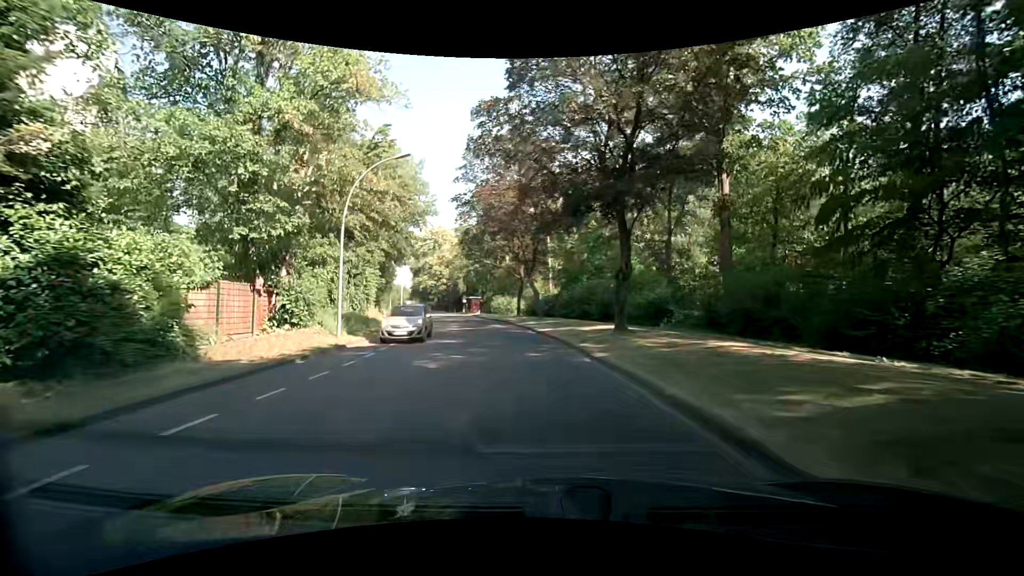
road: tertiary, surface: asphalt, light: Day
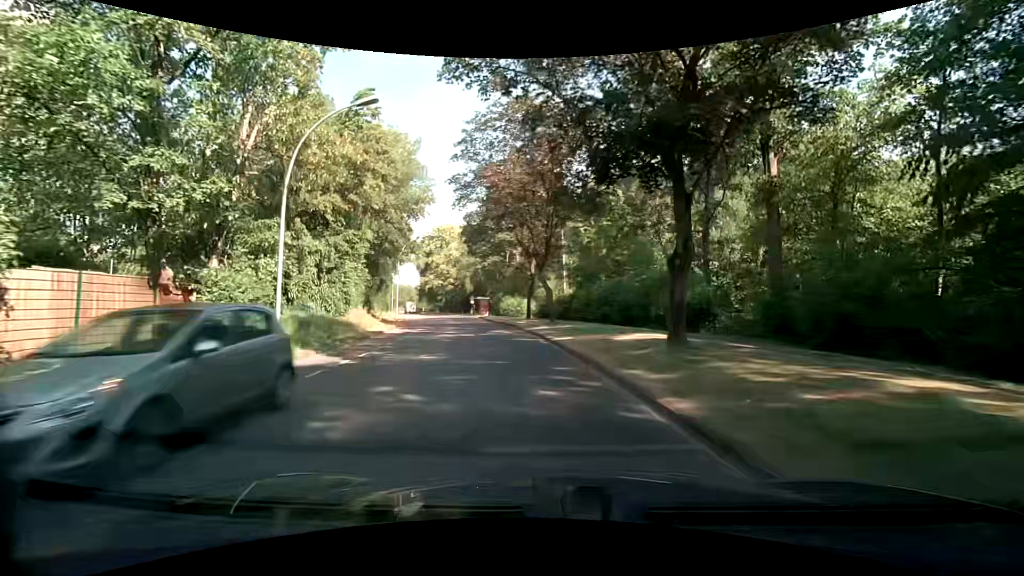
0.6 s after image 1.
(0.0, +5.8) m; 0°
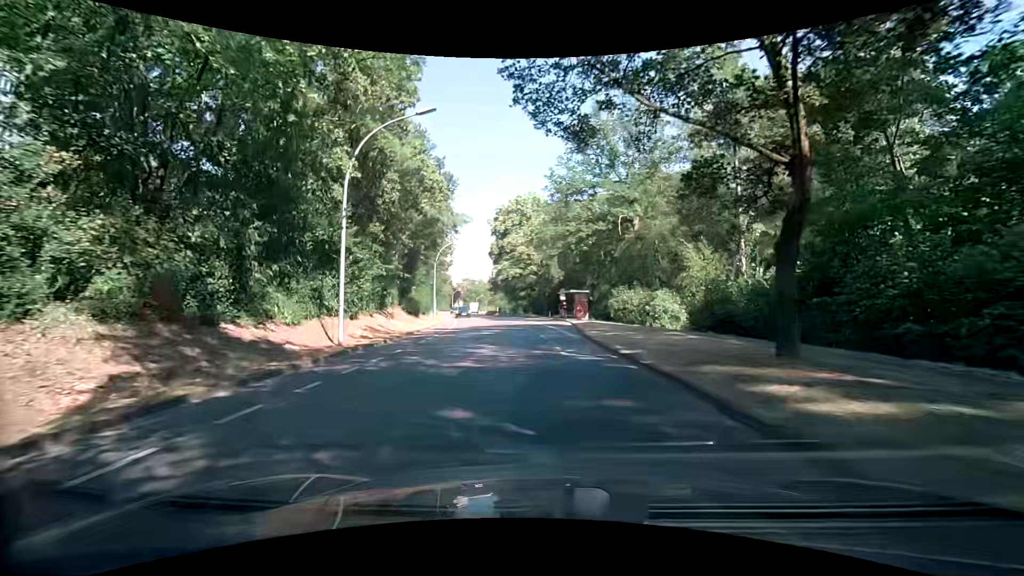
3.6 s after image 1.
(-3.5, +29.3) m; -11°
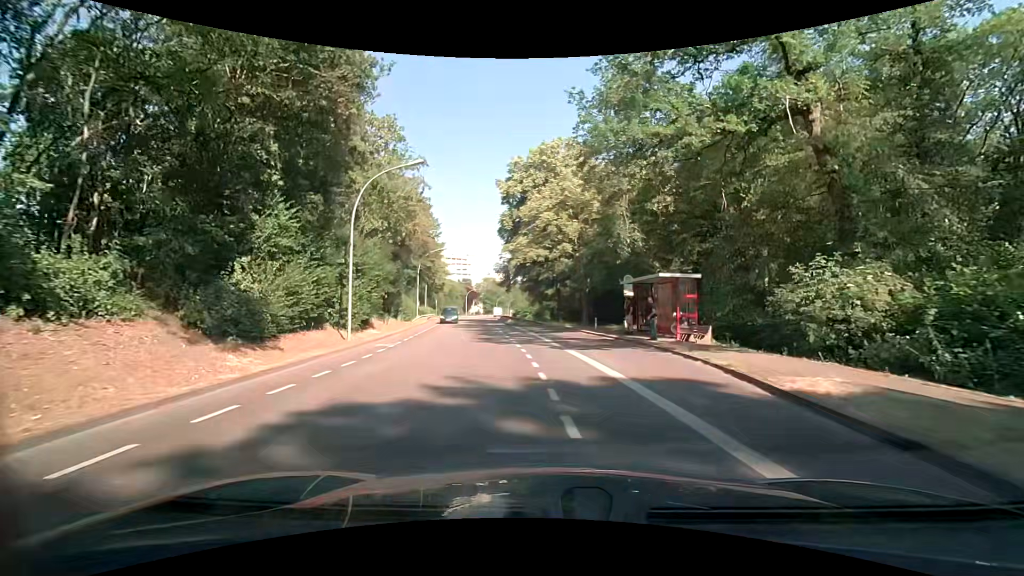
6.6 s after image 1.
(-1.5, +26.5) m; -3°
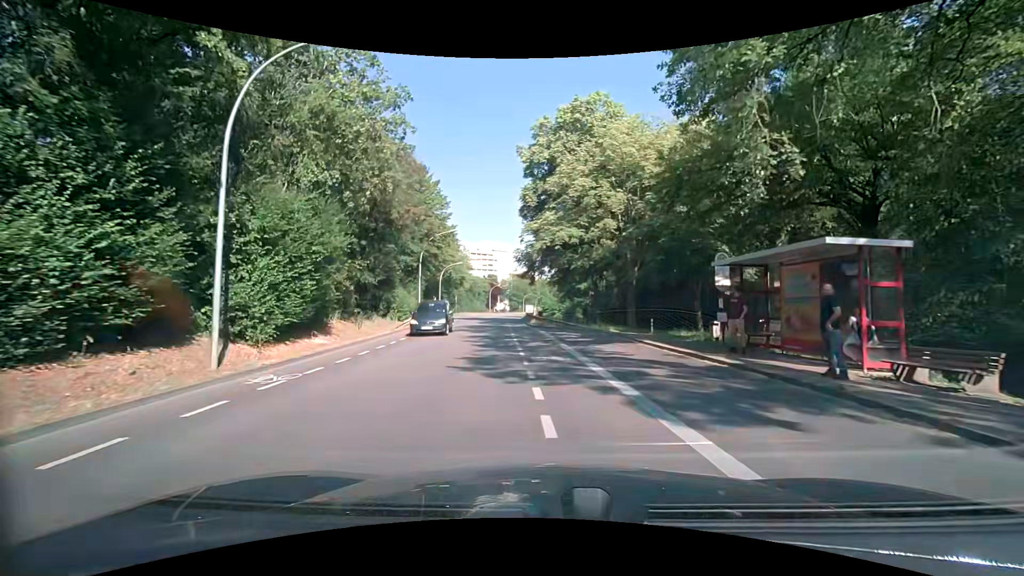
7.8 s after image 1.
(-0.5, +10.4) m; -5°
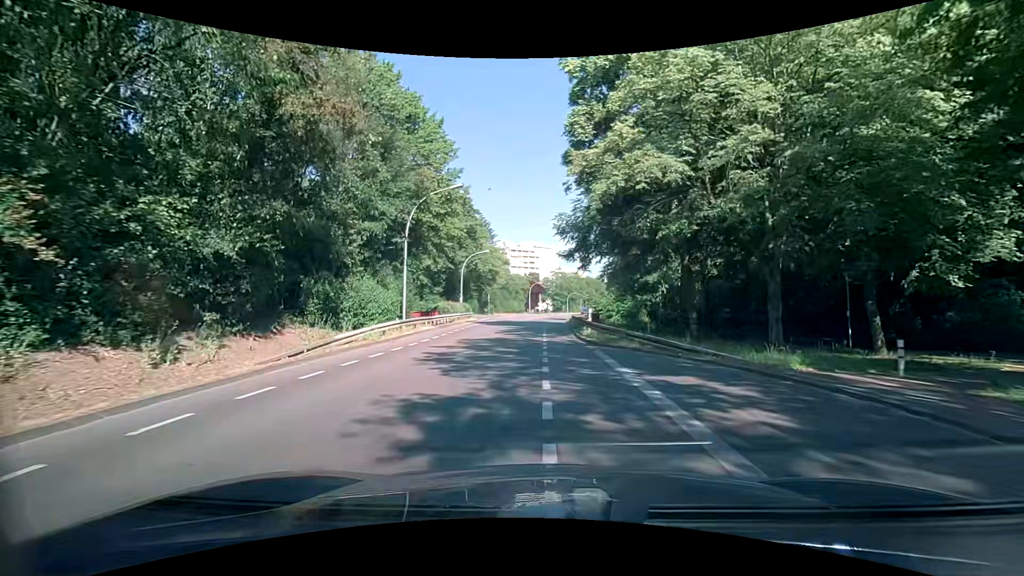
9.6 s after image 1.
(-0.5, +15.8) m; -5°
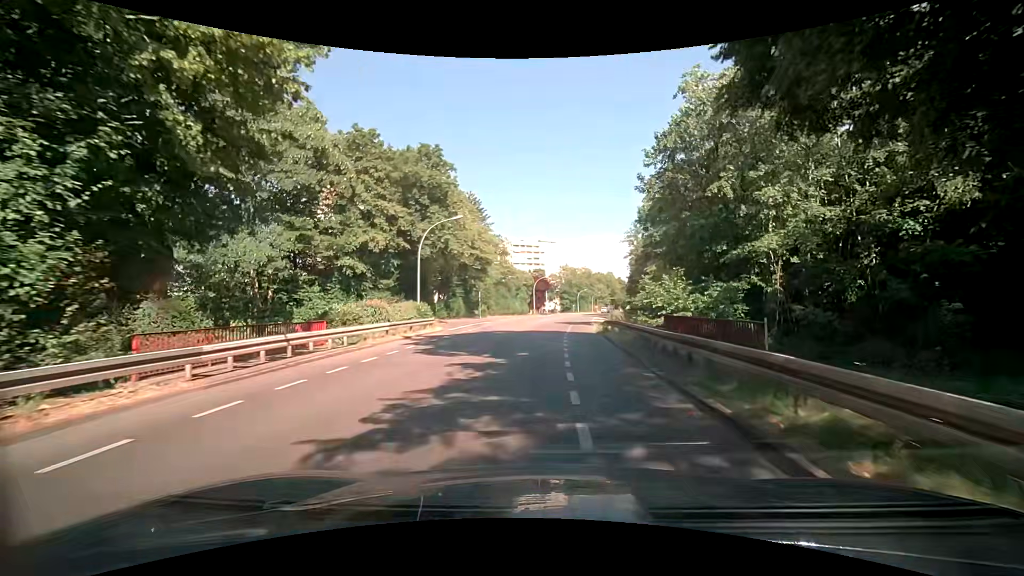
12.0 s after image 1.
(-0.3, +21.9) m; -1°
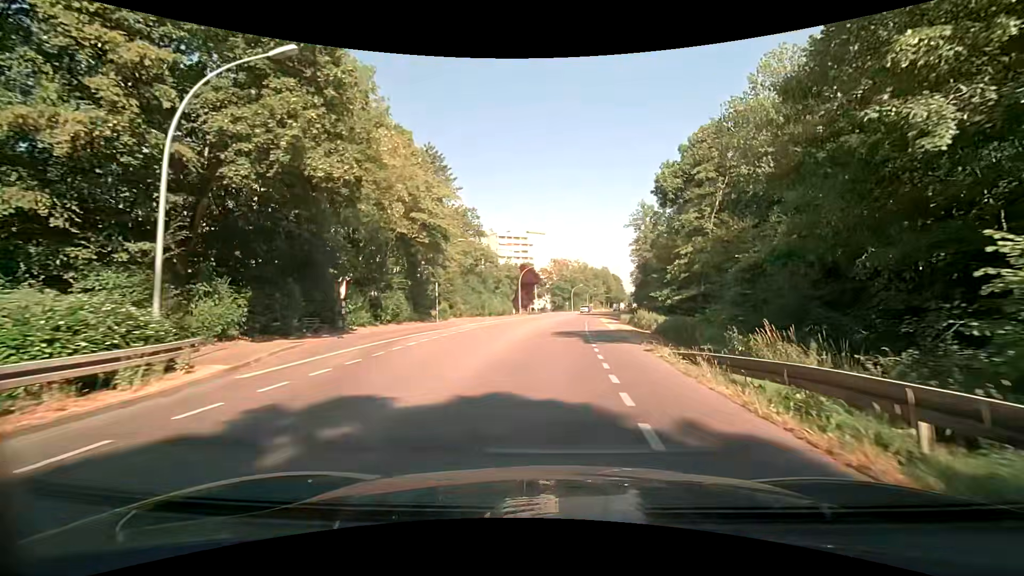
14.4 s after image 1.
(0.0, +22.7) m; +1°
(0, +10) (+1, +20) (+1, +30) (+1, +40) (+2, +50) (+3, +60) (+4, +70) (+6, +80) (+7, +90) (+9, +99) m
